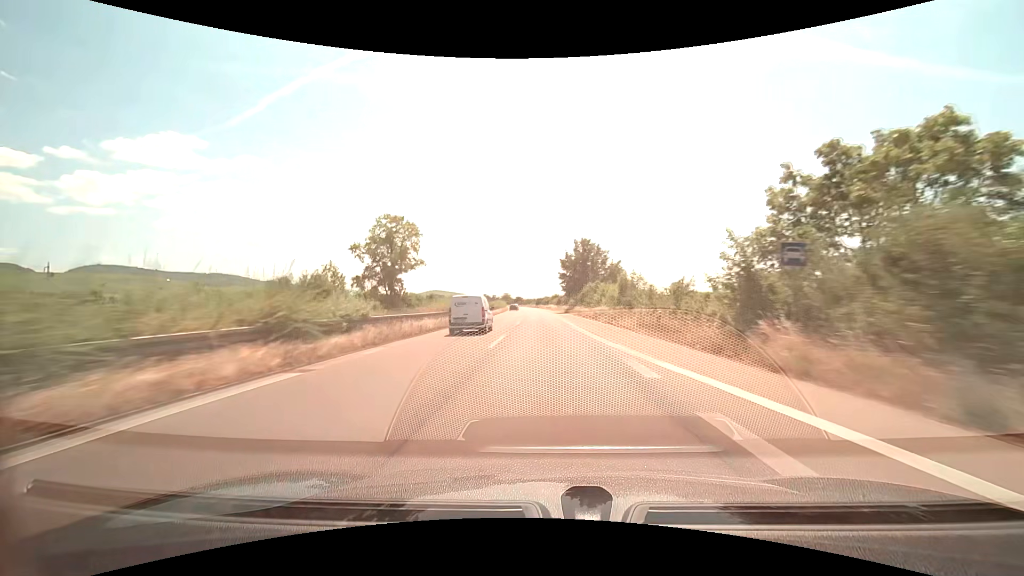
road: trunk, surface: asphalt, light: Day
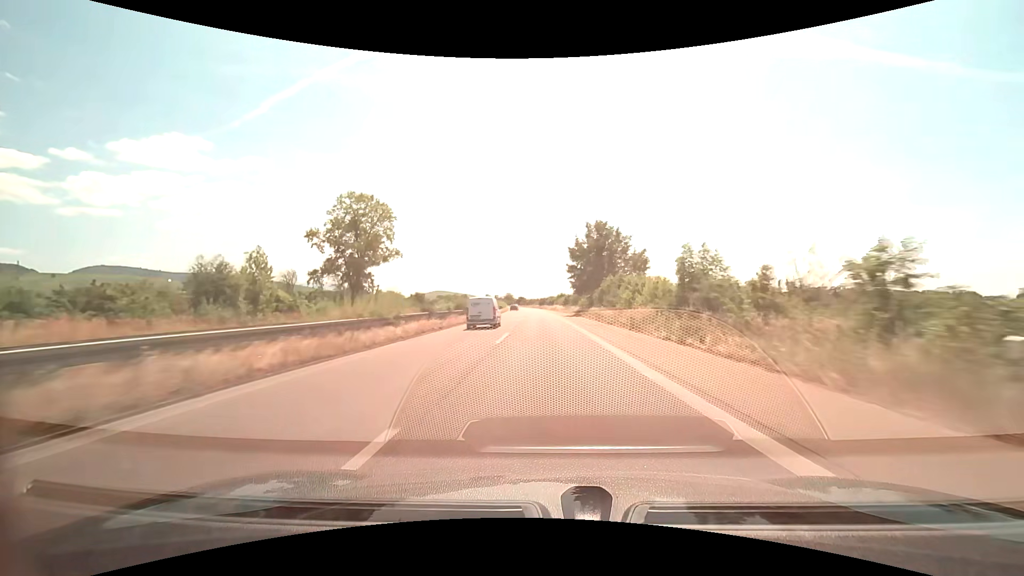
(-0.1, +16.0) m; -1°
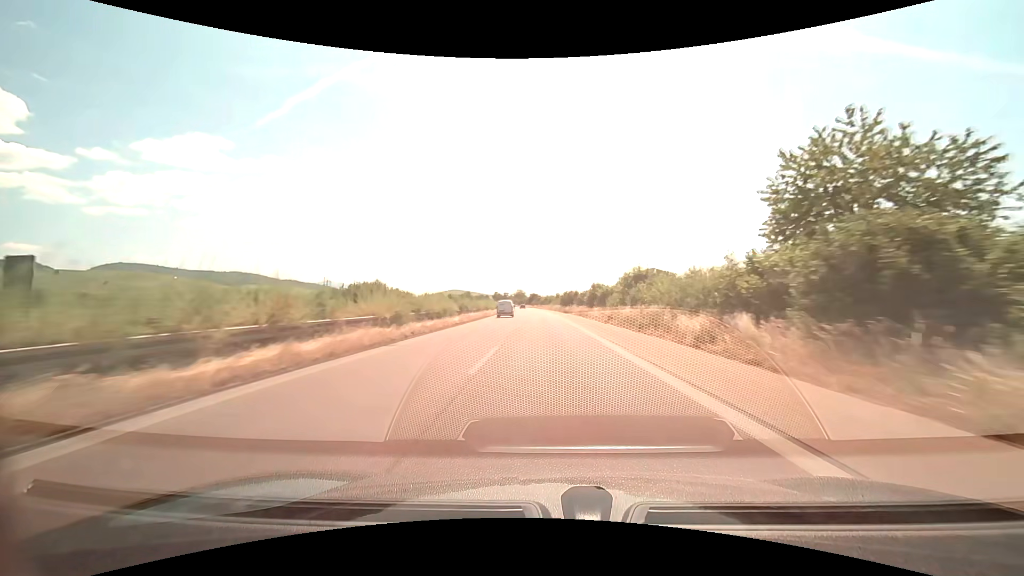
(-1.6, +79.8) m; -2°
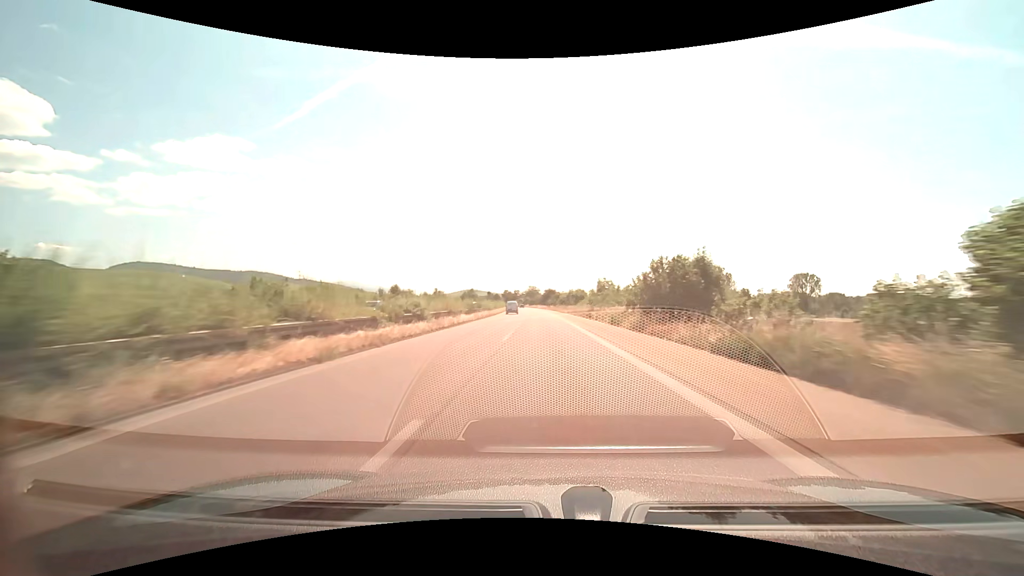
(-1.1, +63.9) m; -2°
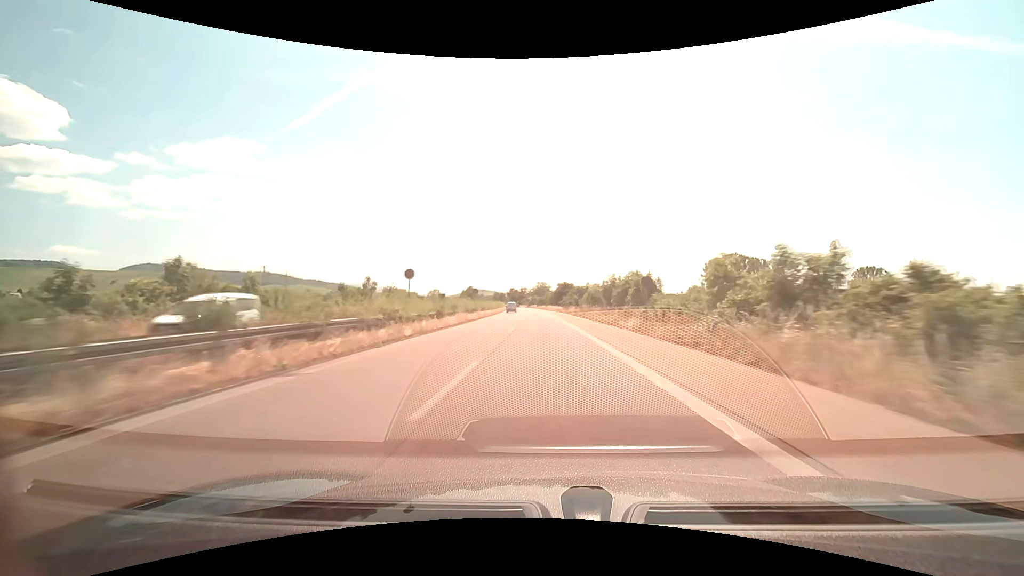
(-0.5, +47.9) m; -1°
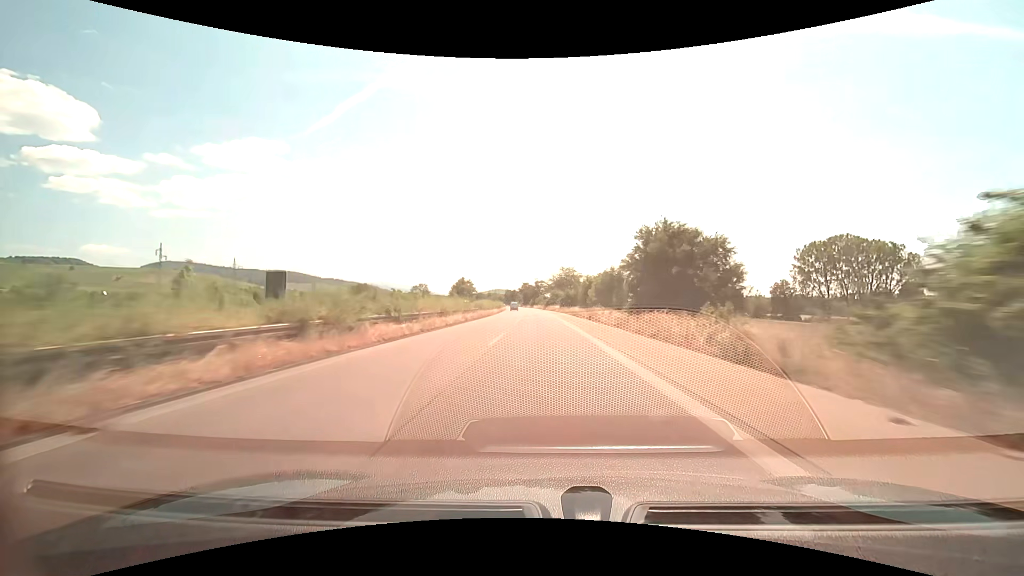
(-1.6, +80.0) m; -2°
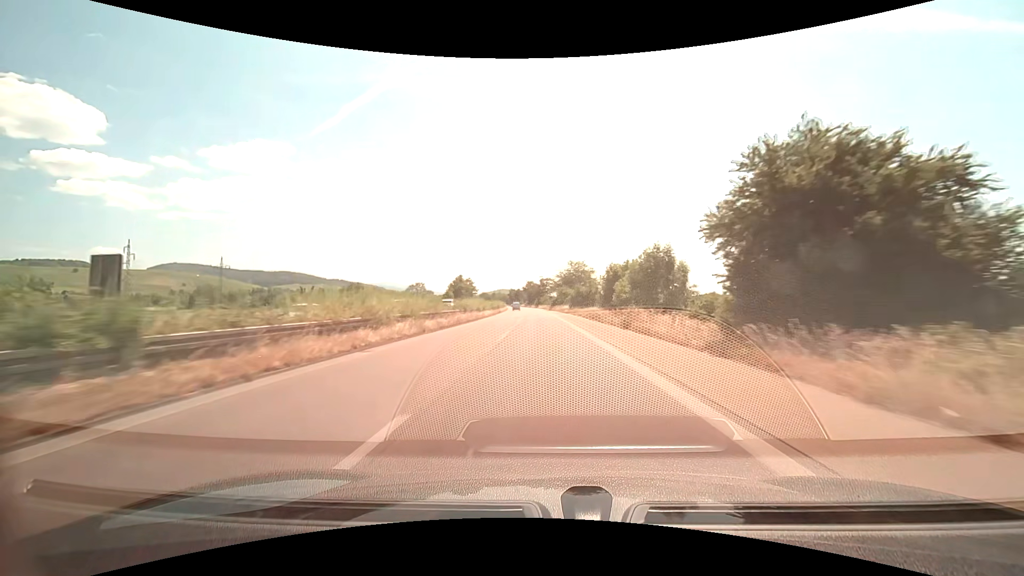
(-0.1, +16.0) m; -1°
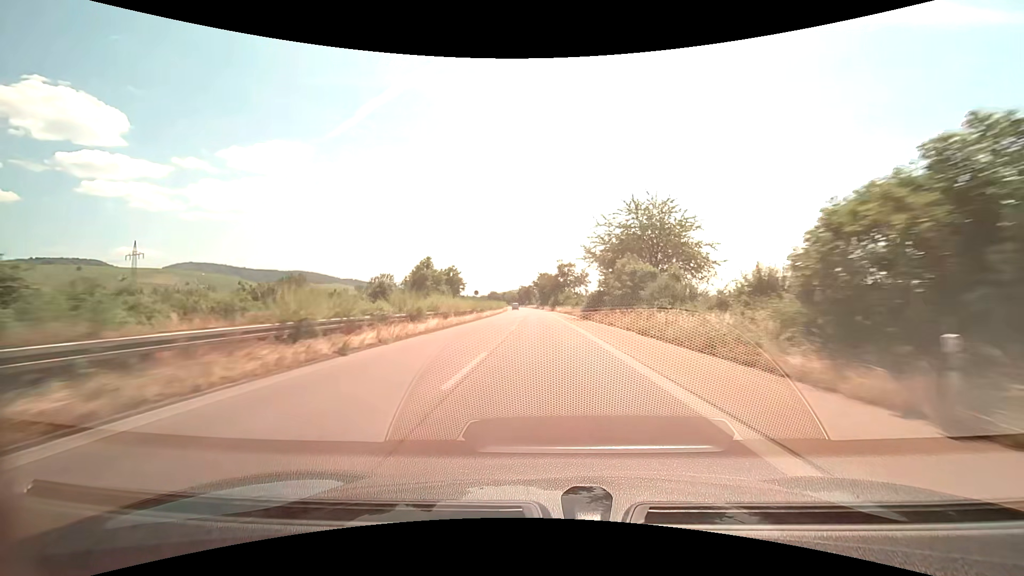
(-1.0, +64.1) m; -2°
(0, +10) (0, +20) (0, +30) (0, +40) (-1, +50) (-1, +60) (-1, +70) (-2, +80) (-2, +90) (-2, +100) m
